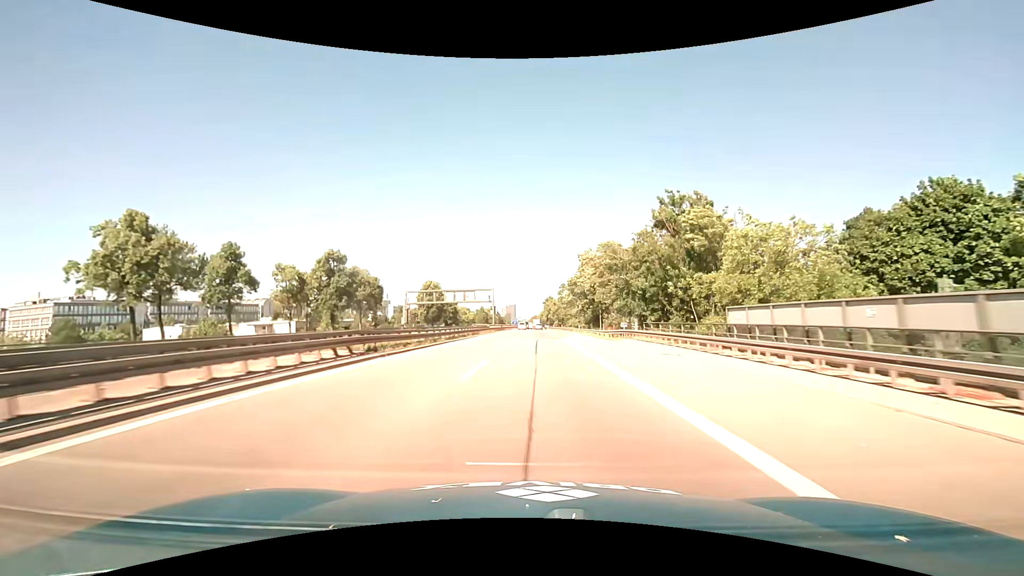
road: motorway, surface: asphalt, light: Day
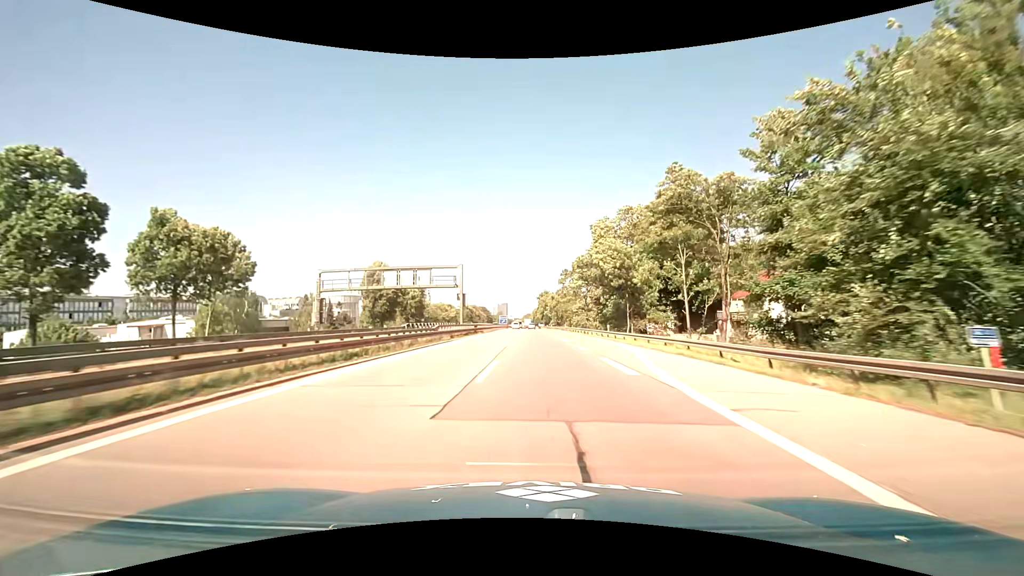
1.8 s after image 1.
(-0.2, +36.4) m; 0°
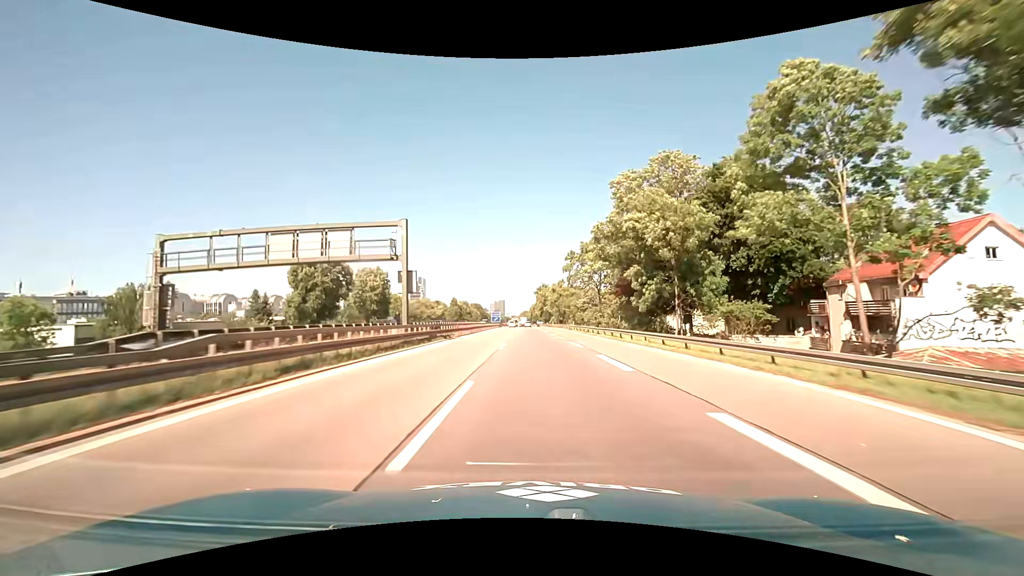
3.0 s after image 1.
(+0.1, +24.5) m; 0°
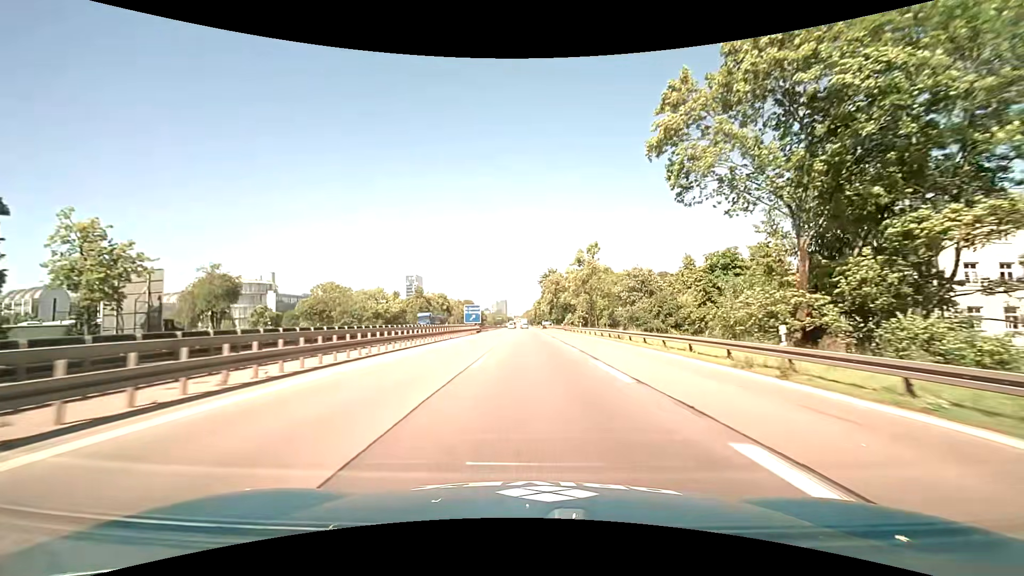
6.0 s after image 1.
(+0.1, +62.1) m; 0°
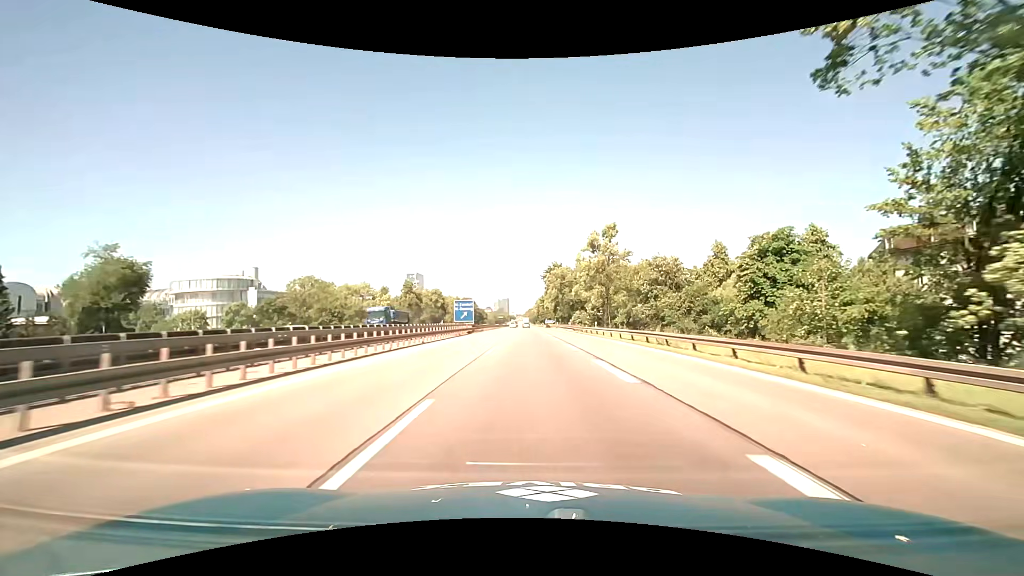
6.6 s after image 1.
(0.0, +12.6) m; 0°
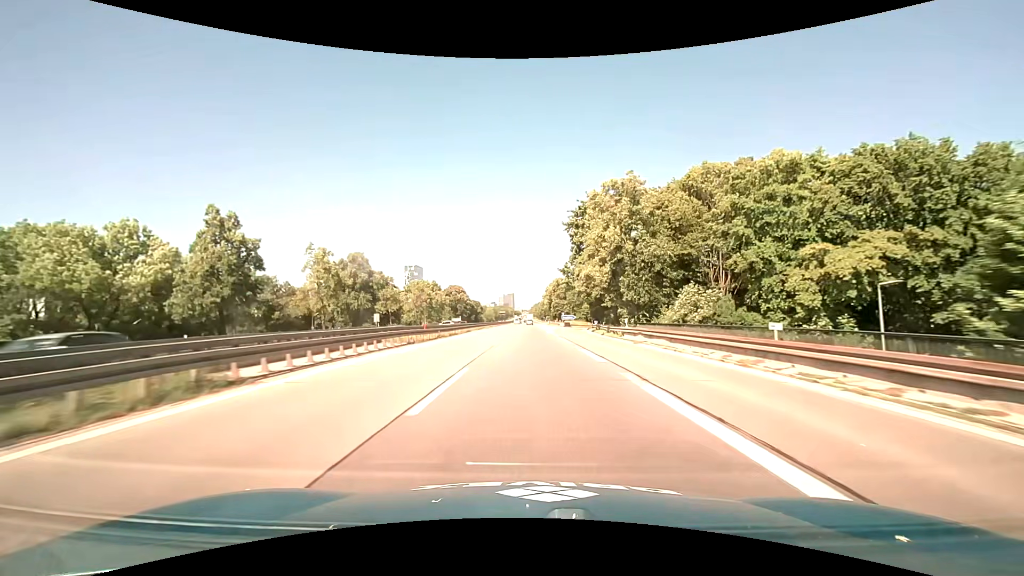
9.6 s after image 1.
(-0.6, +68.0) m; -1°
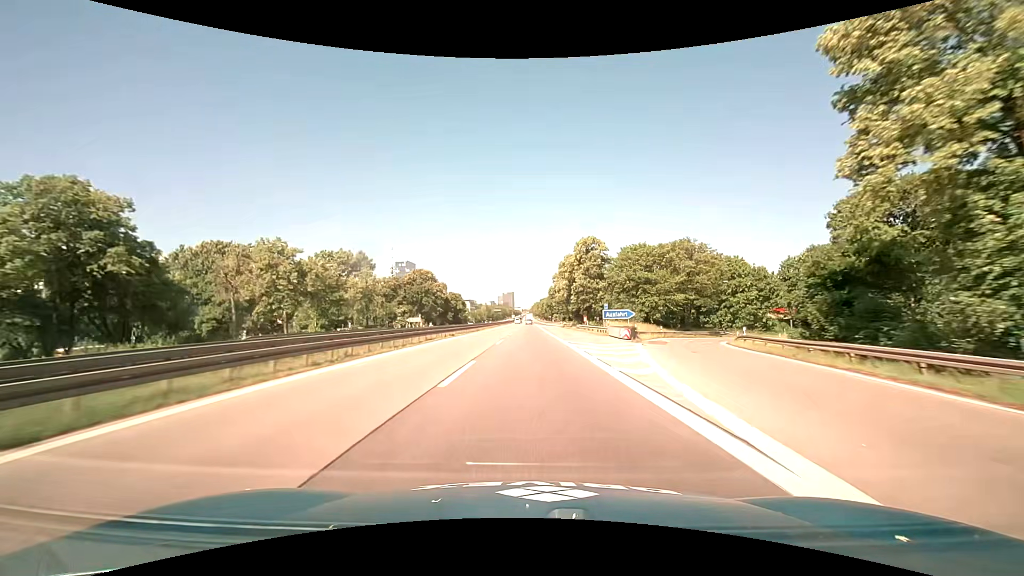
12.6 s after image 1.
(-0.2, +68.8) m; 0°
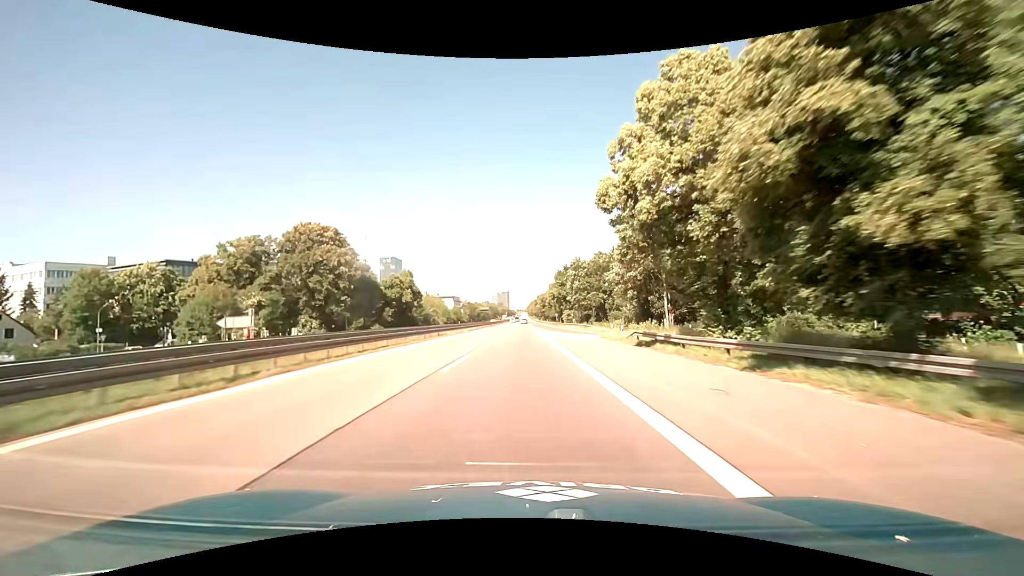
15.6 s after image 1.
(+0.5, +69.2) m; +1°
(0, +10) (0, +20) (0, +30) (0, +40) (0, +50) (0, +60) (0, +70) (-1, +80) (-1, +90) (-1, +100) m
